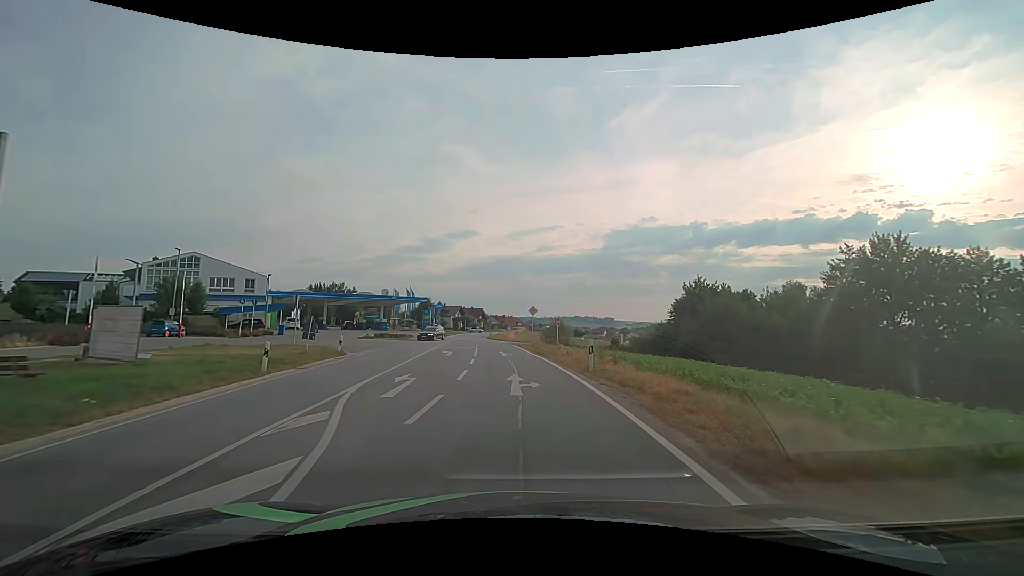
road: secondary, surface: asphalt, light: Day
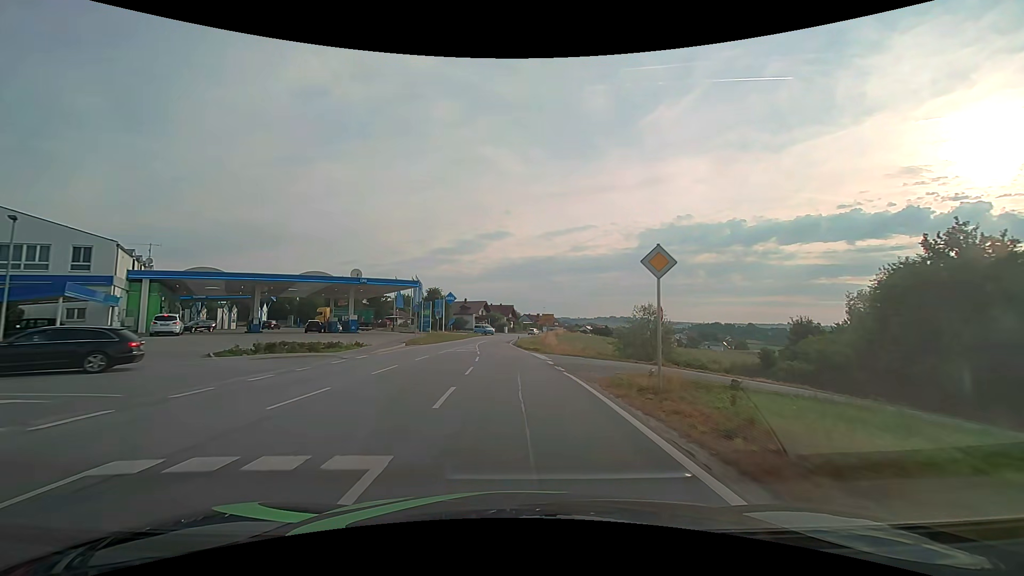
(-1.0, +30.5) m; -4°
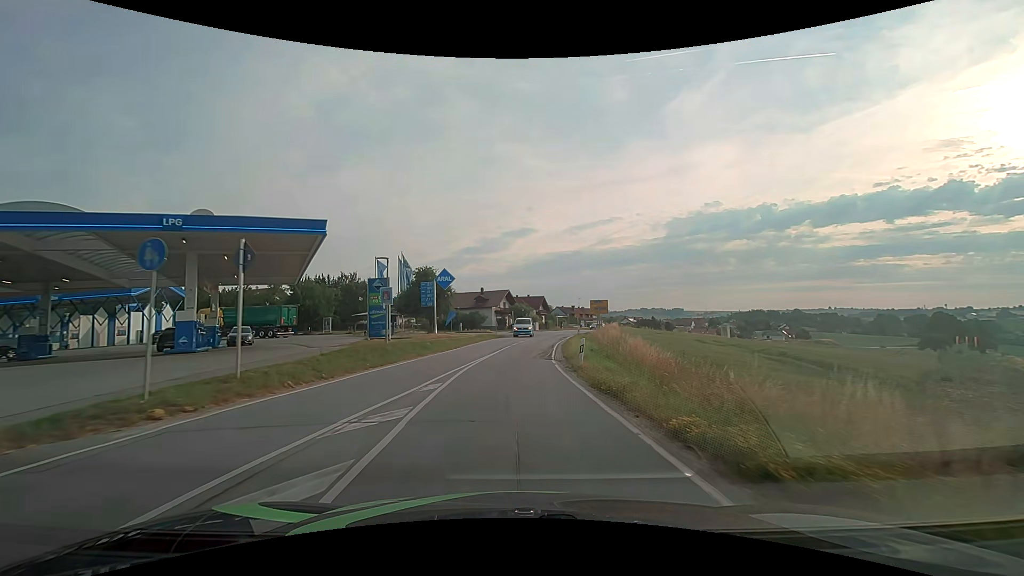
(-0.9, +30.5) m; -3°
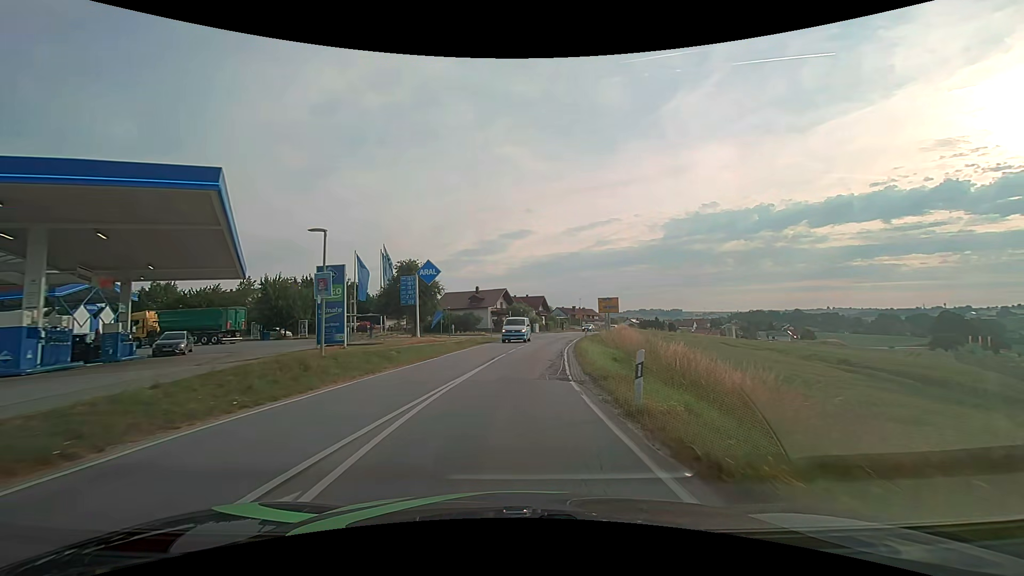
(0.0, +7.7) m; 0°
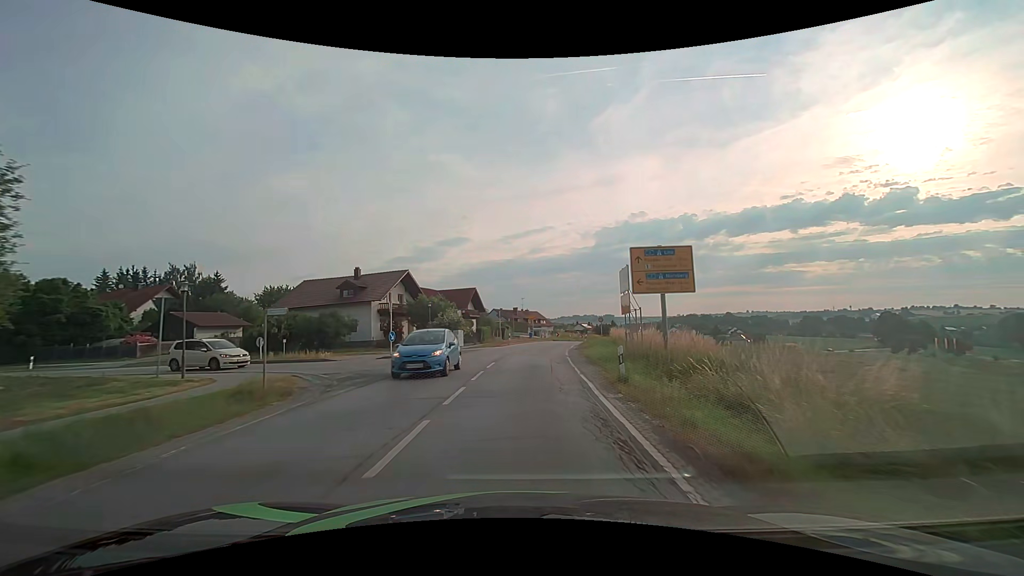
(+2.1, +38.0) m; +8°
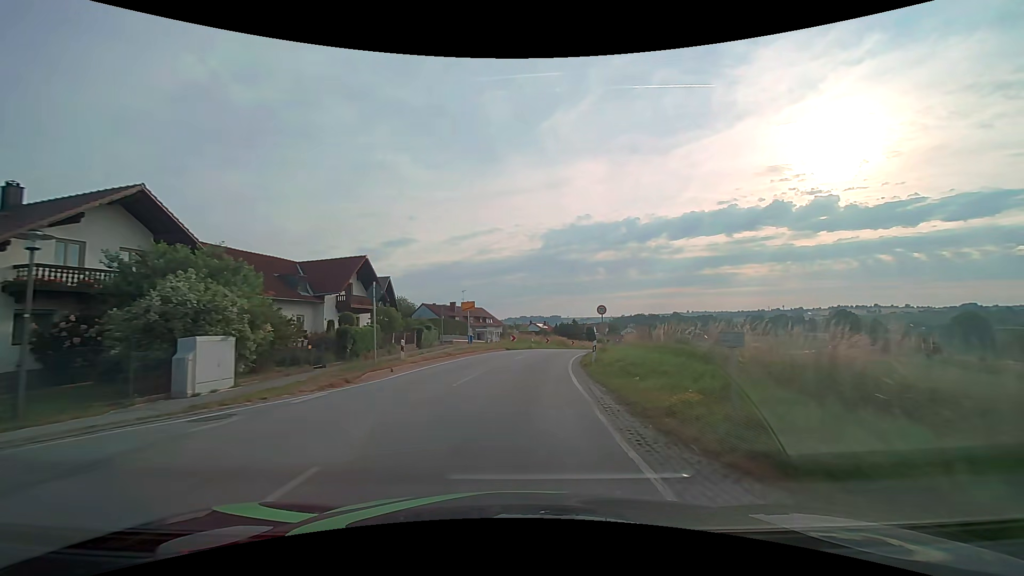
(+1.2, +30.6) m; +5°
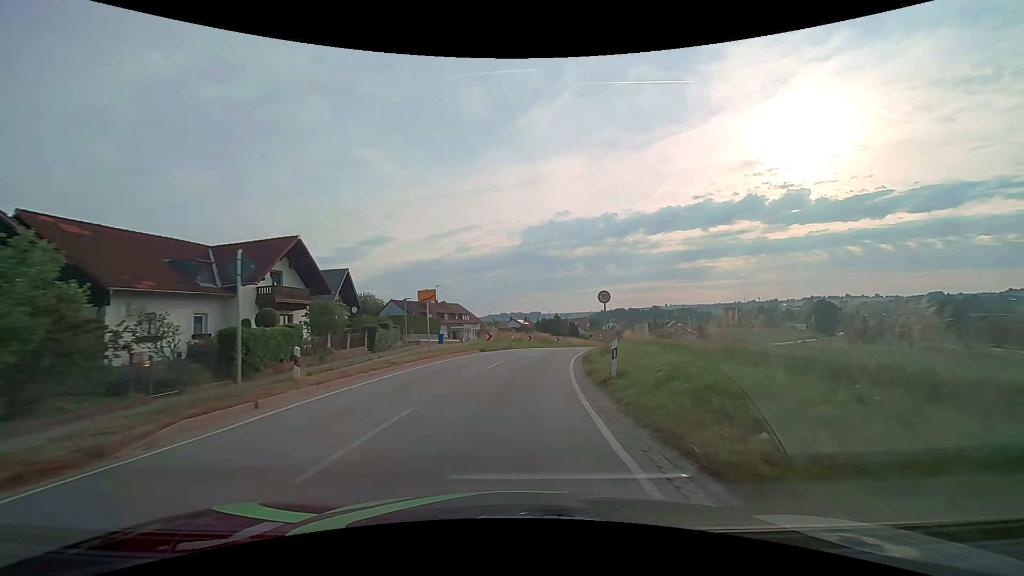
(+0.2, +8.0) m; +2°
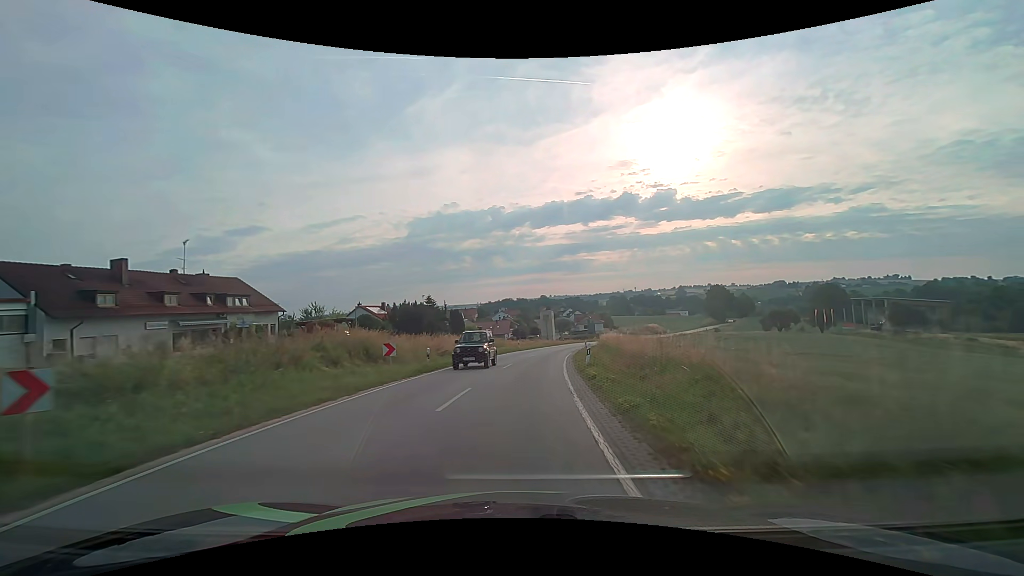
(+5.2, +44.5) m; +12°
(0, +10) (+1, +20) (+2, +30) (+3, +40) (+4, +50) (+6, +60) (+8, +69) (+11, +79) (+13, +89) (+16, +98) m
